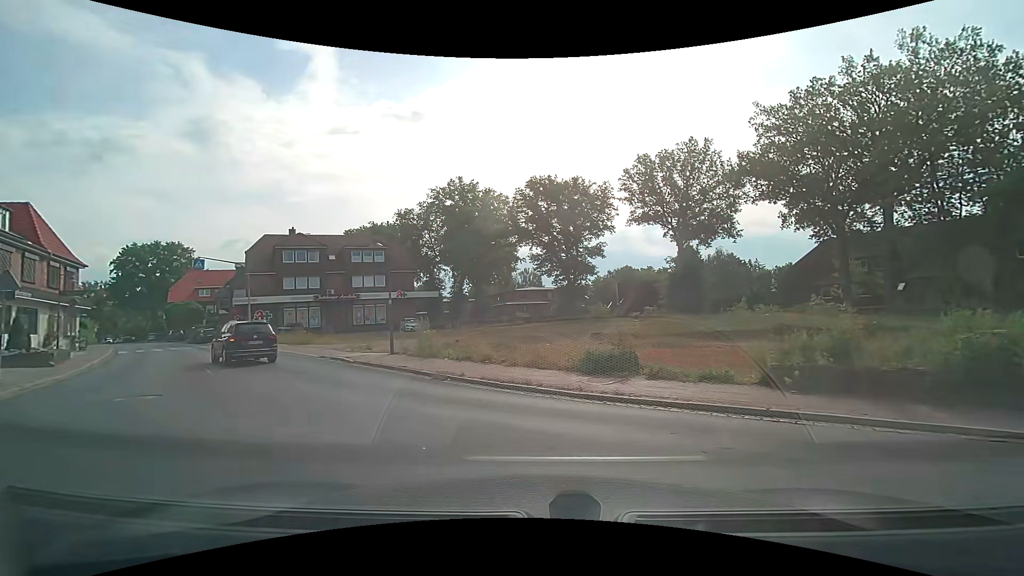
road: tertiary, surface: asphalt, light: Day
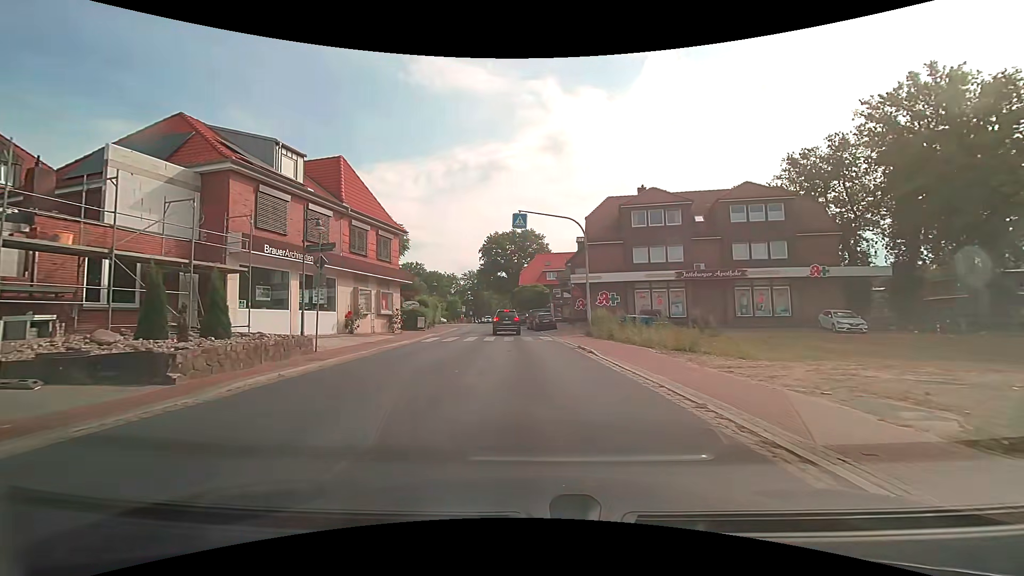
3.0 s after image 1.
(-8.3, +17.4) m; -39°
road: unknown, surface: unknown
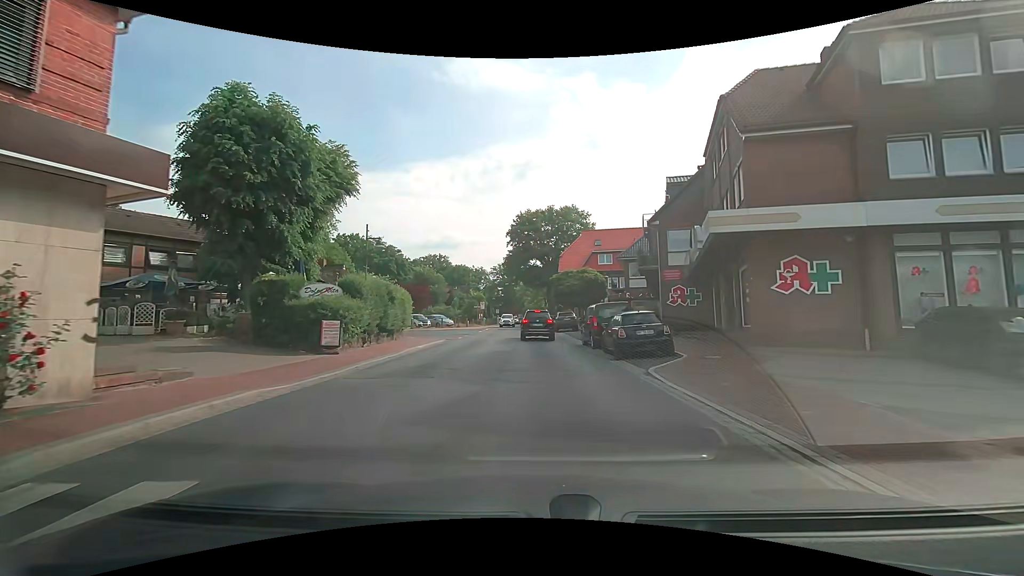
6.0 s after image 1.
(-1.4, +24.5) m; -5°
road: secondary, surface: asphalt
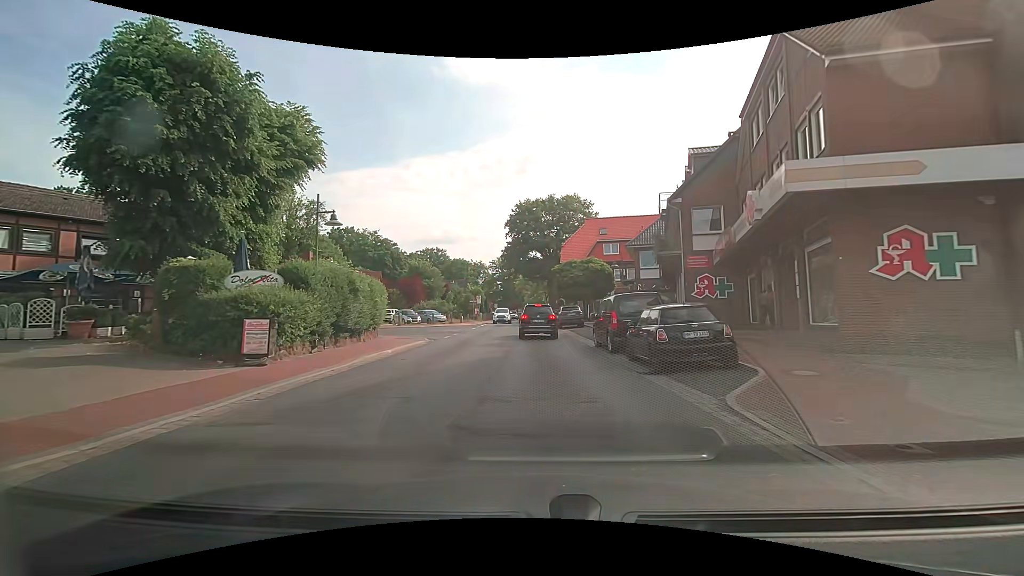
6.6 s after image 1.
(0.0, +4.5) m; 0°
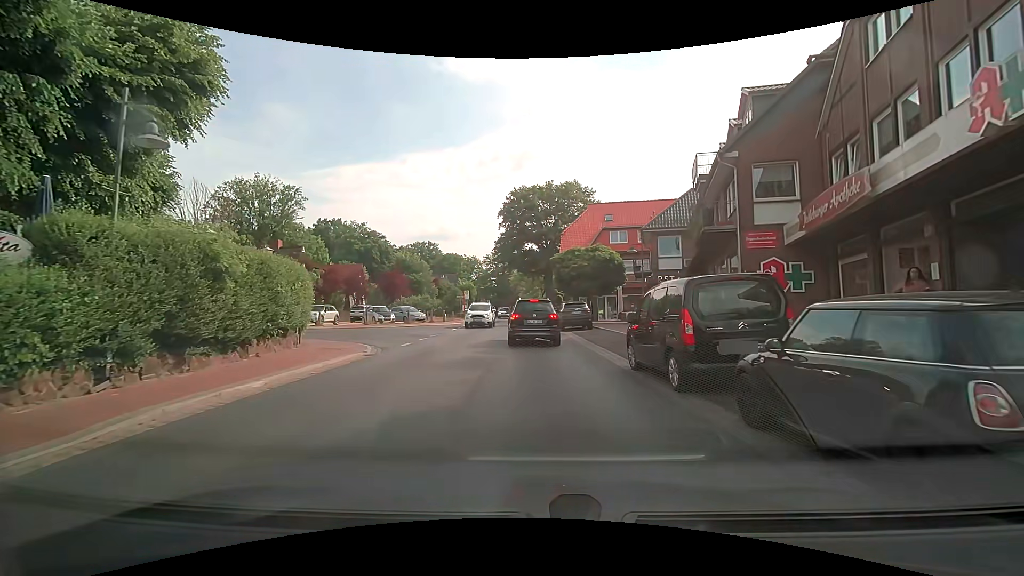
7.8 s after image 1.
(+0.1, +7.1) m; +1°
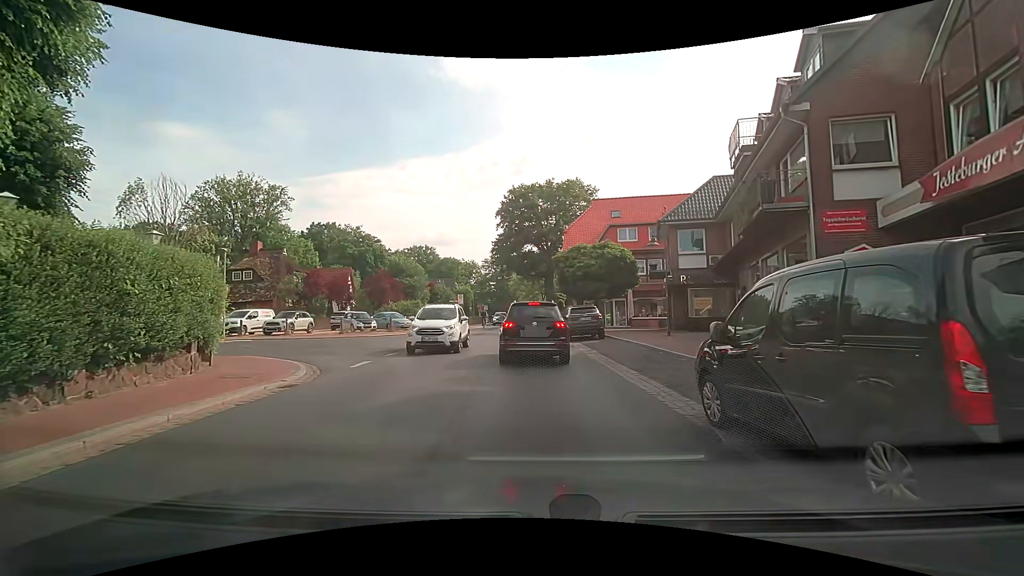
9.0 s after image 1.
(0.0, +4.6) m; +2°
